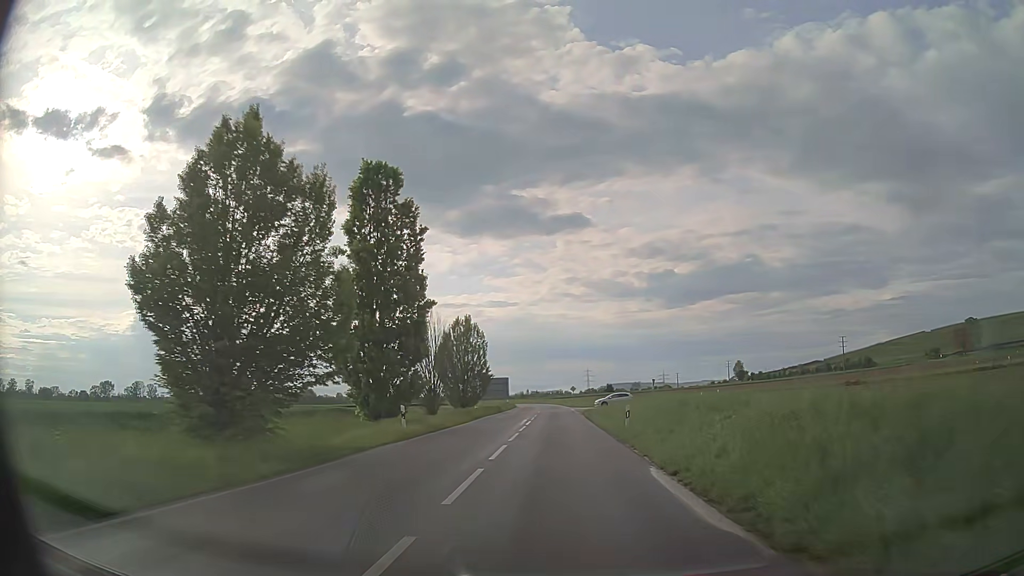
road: tertiary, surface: asphalt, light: Day
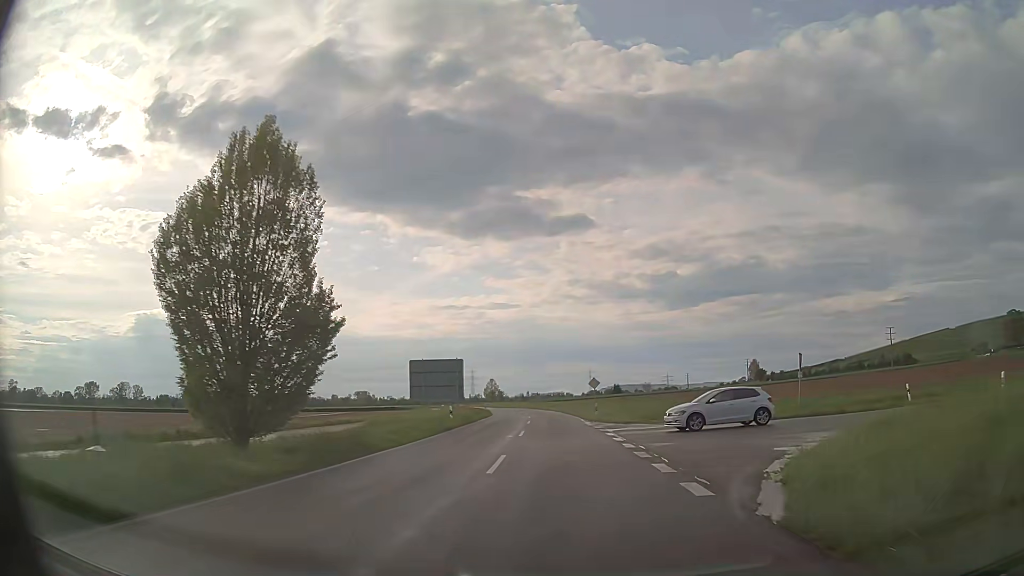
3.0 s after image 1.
(-0.4, +44.9) m; 0°
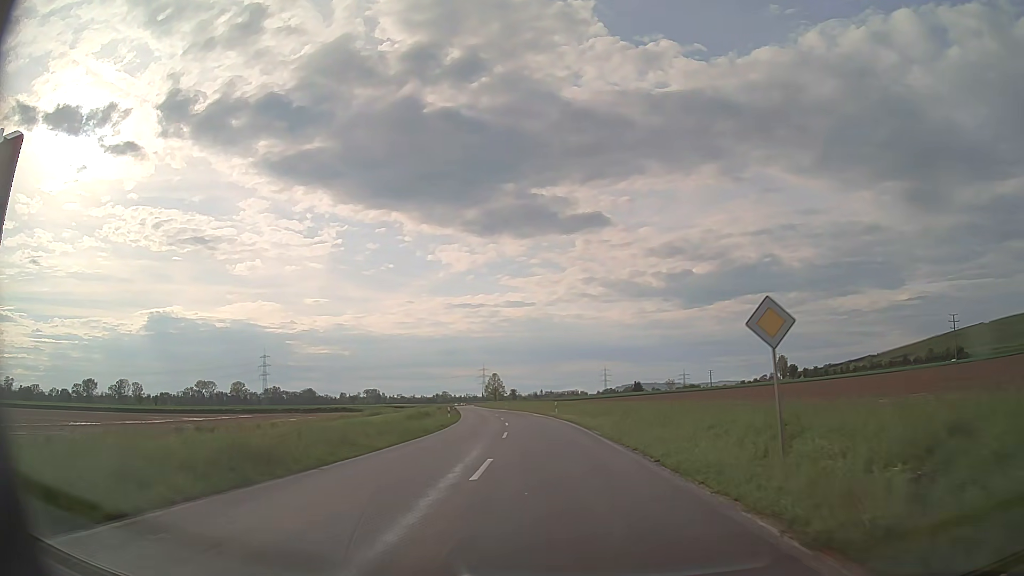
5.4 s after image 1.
(-0.4, +37.5) m; -2°
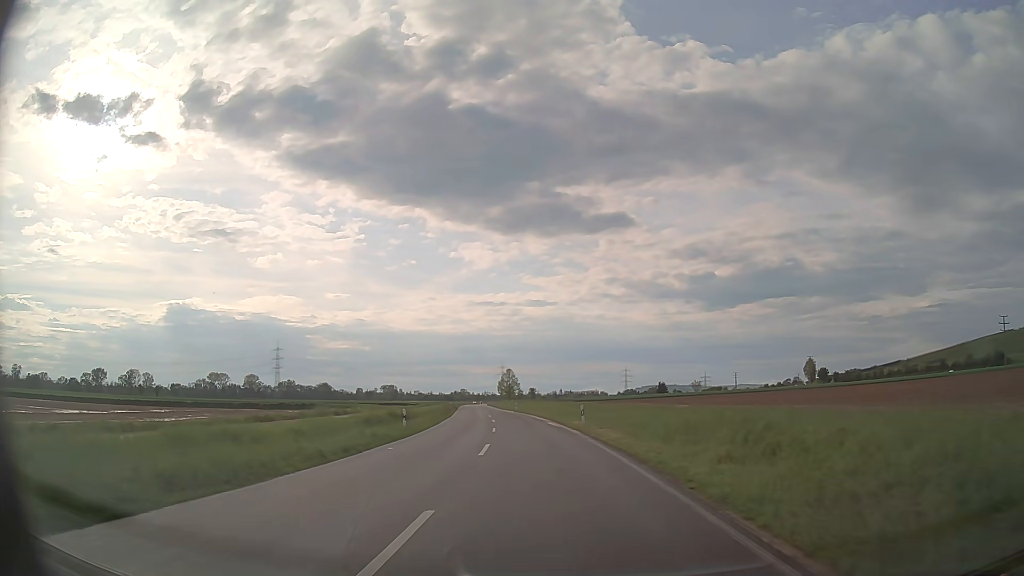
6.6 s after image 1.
(-0.2, +19.3) m; -2°
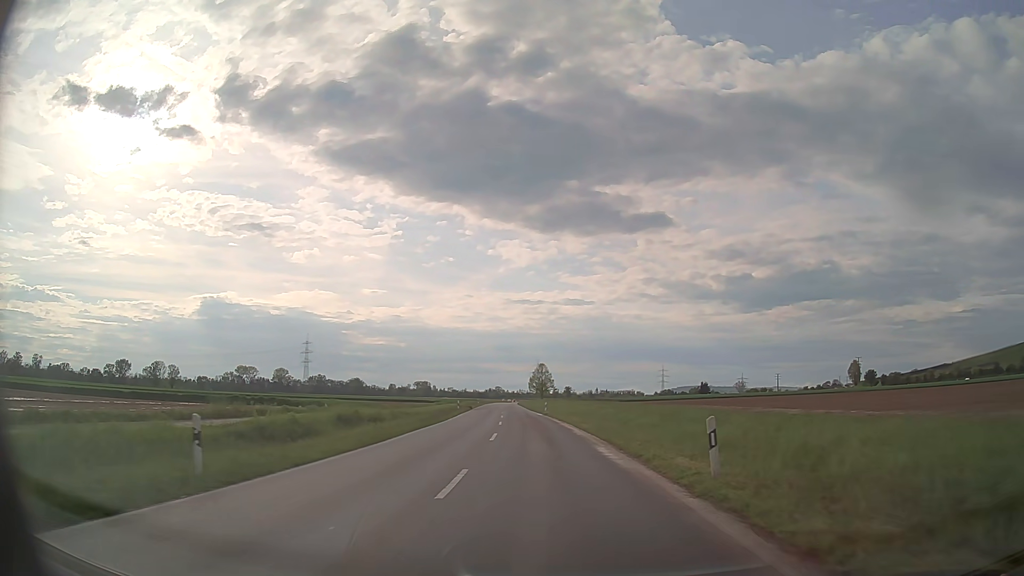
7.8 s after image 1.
(-0.6, +19.6) m; -3°
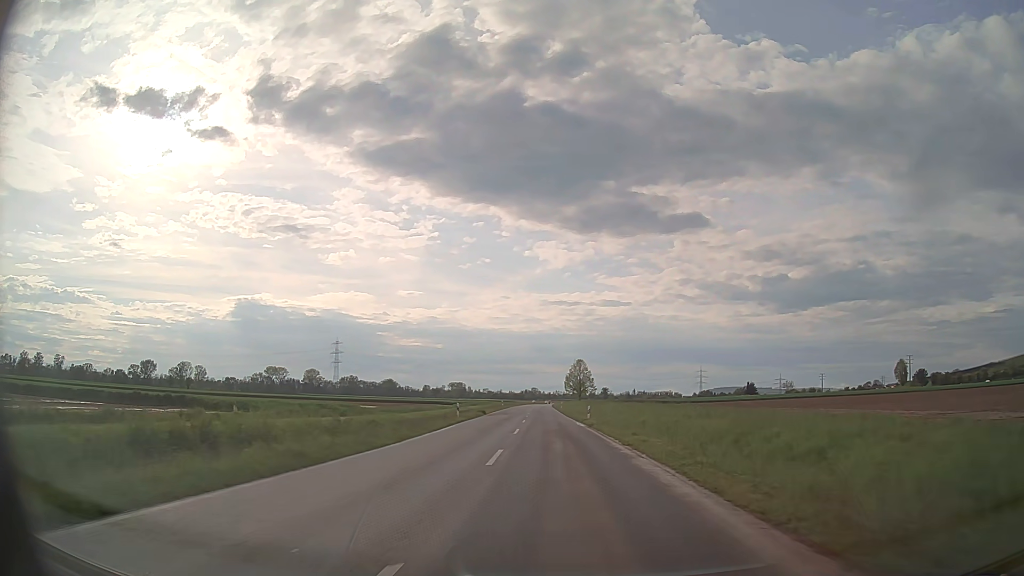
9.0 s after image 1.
(-0.6, +19.9) m; -3°
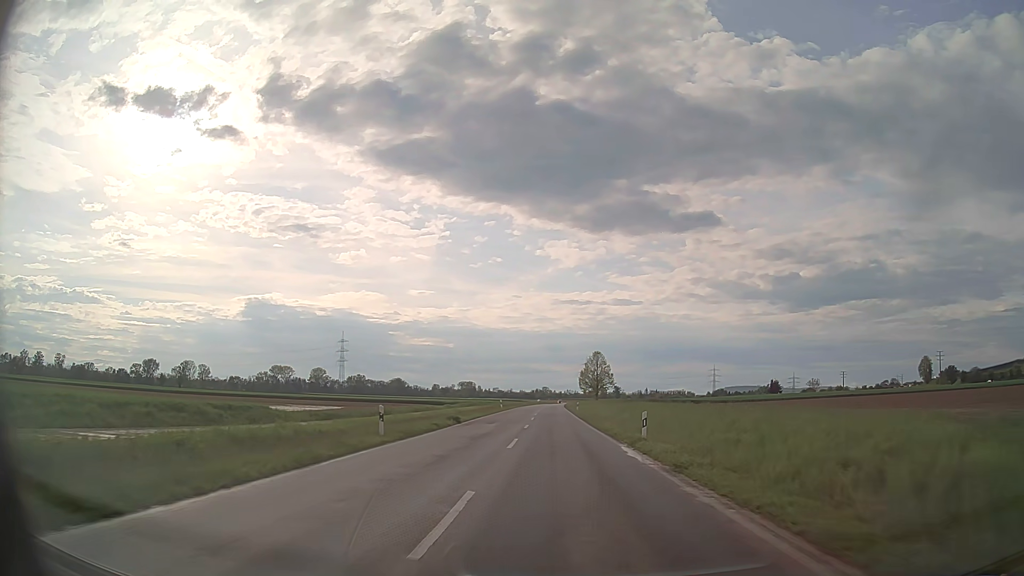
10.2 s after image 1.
(-0.2, +20.2) m; -1°
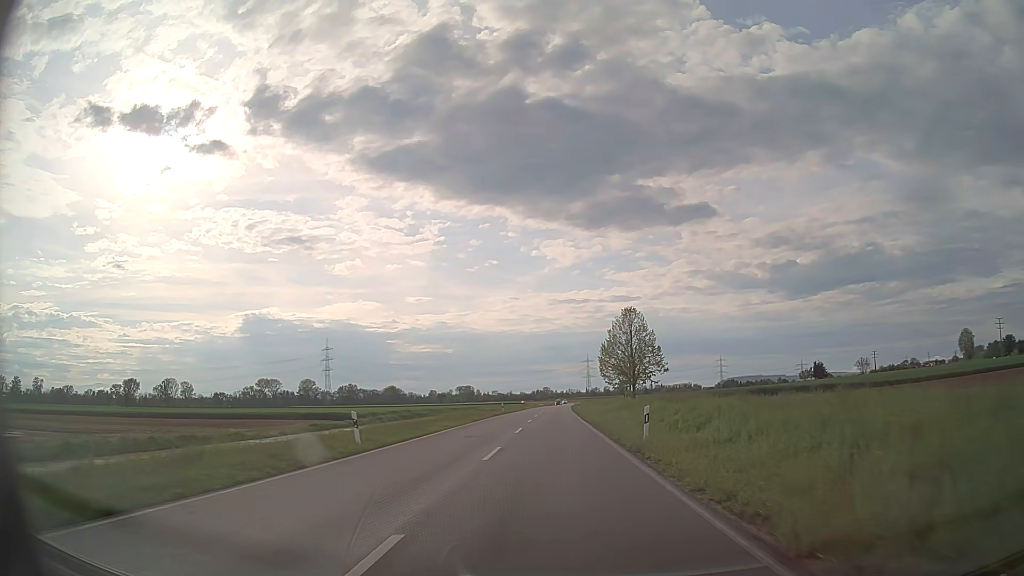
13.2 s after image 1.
(+0.1, +52.0) m; 0°
(0, +10) (0, +20) (0, +30) (0, +40) (0, +50) (0, +60) (0, +70) (0, +80) (+1, +90) (+1, +100) m
